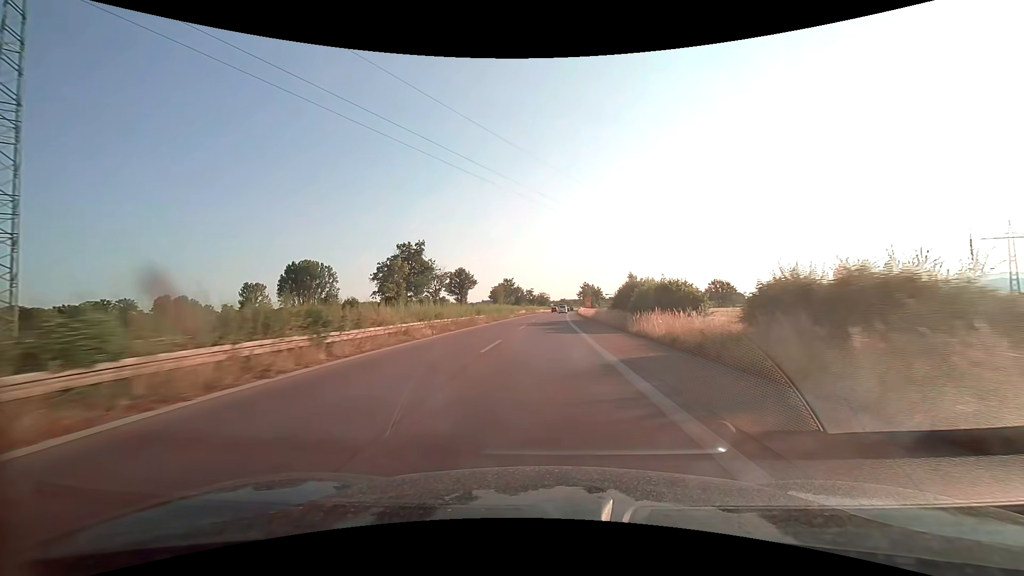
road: trunk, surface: asphalt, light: Day
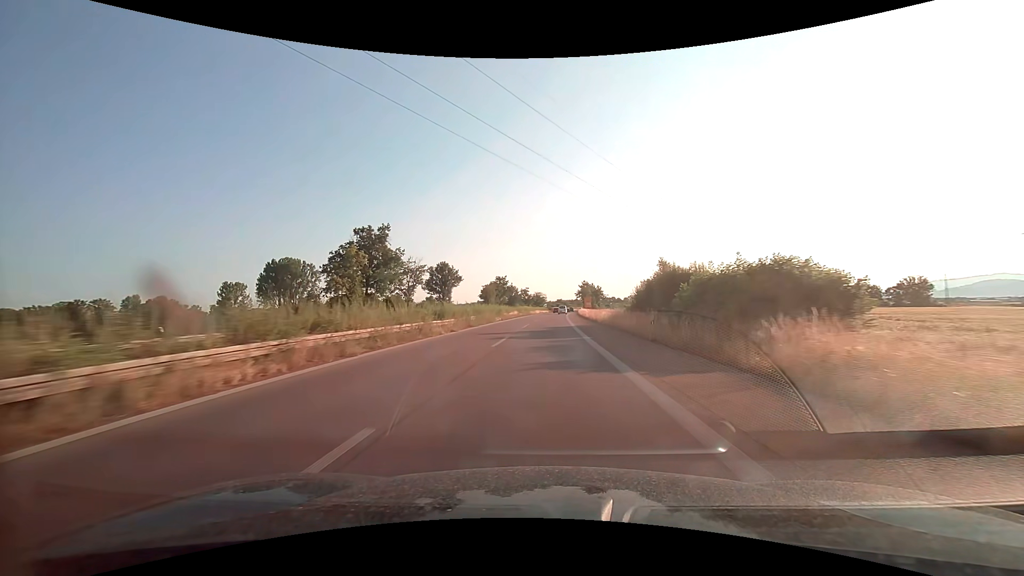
(0.0, +15.3) m; 0°
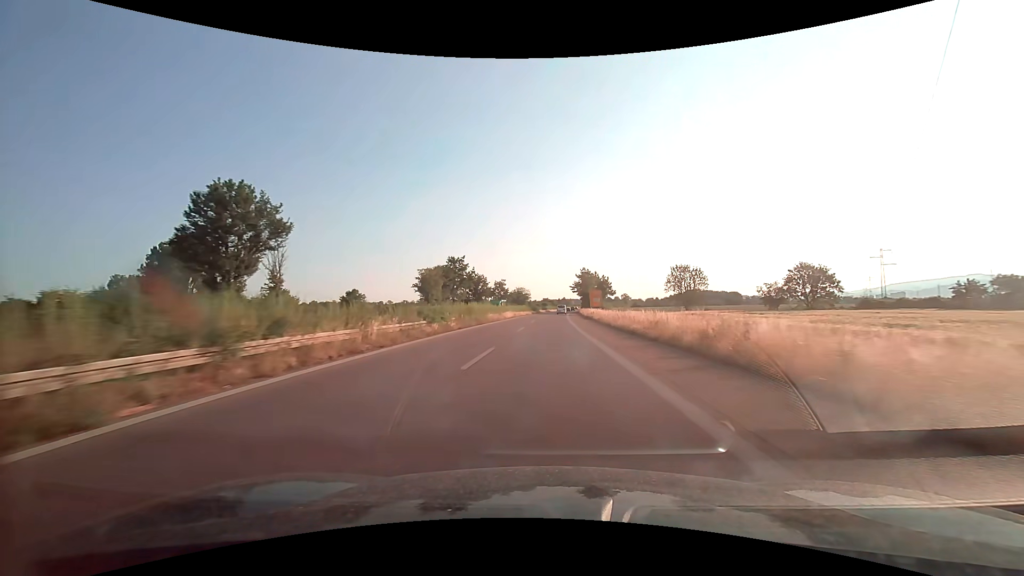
(+0.8, +61.2) m; +2°
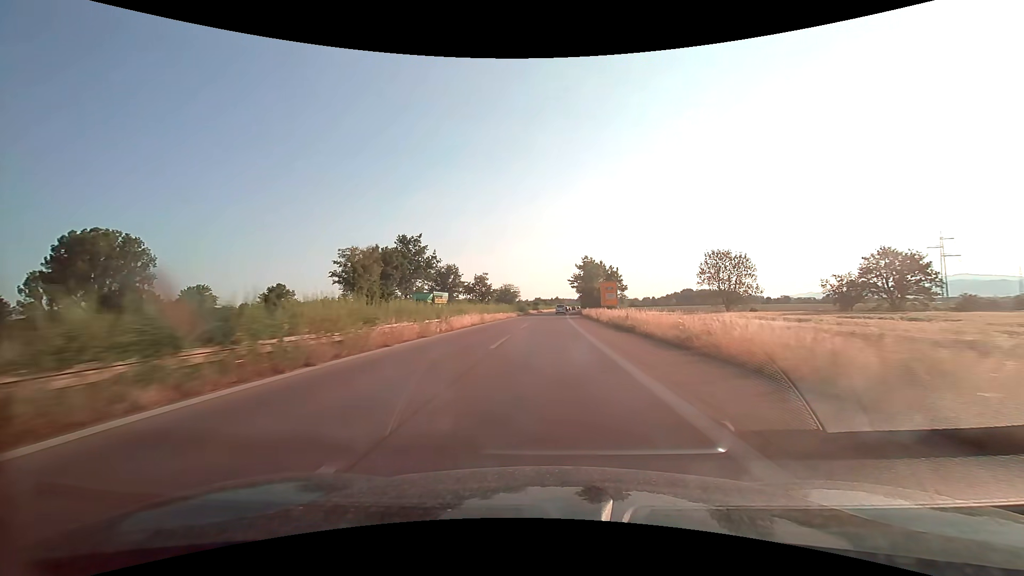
(+0.2, +30.6) m; +1°
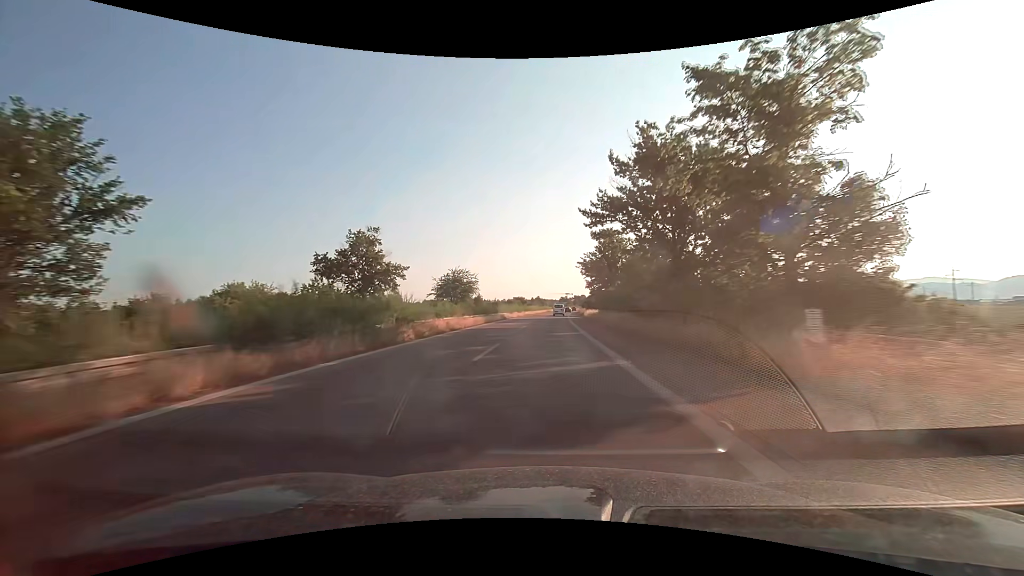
(+1.4, +76.5) m; +2°
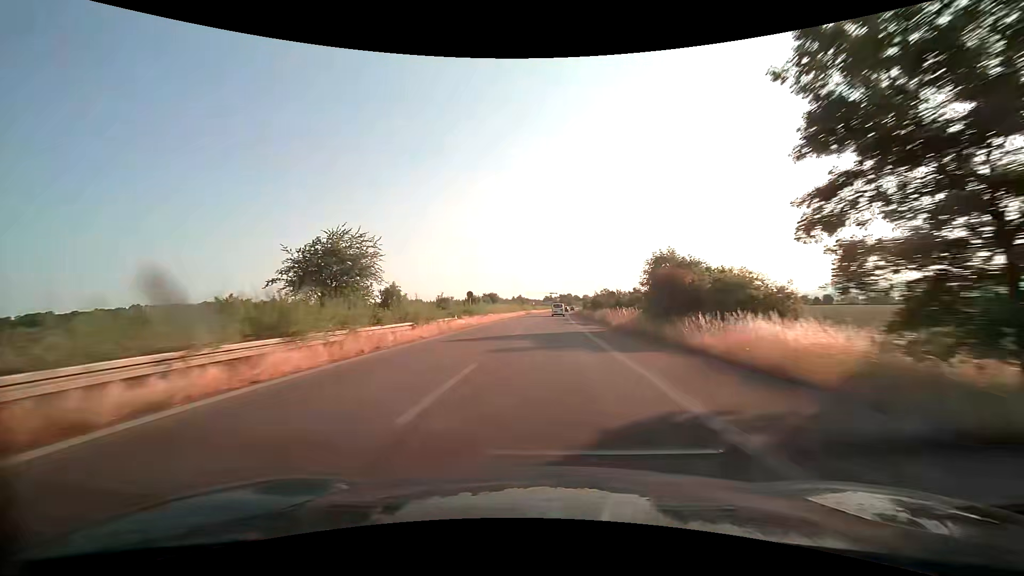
(+0.9, +60.9) m; +2°
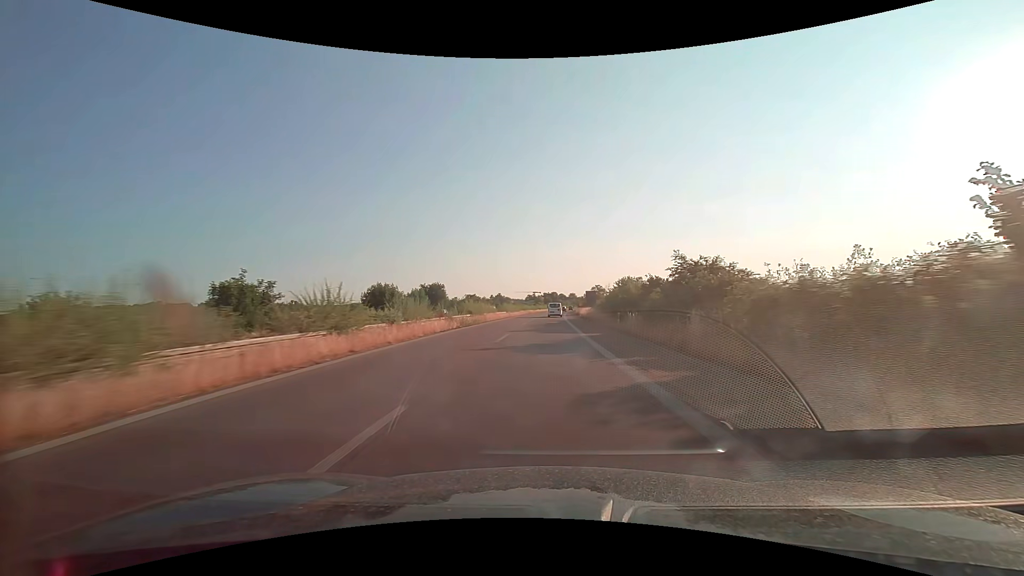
(+1.0, +59.4) m; +2°
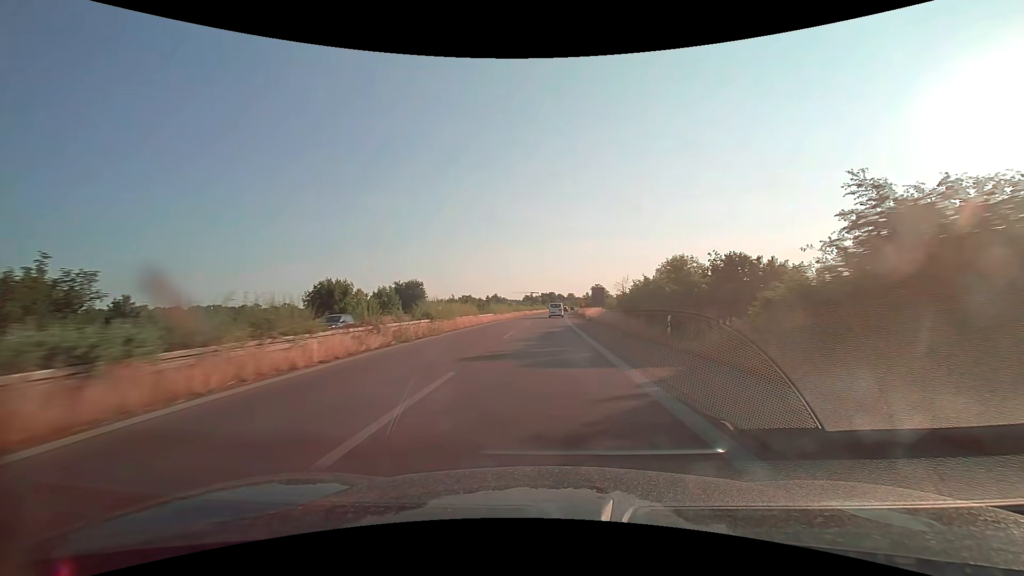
(+0.1, +14.6) m; 0°
(0, +10) (0, +20) (0, +30) (0, +40) (0, +50) (+1, +60) (+1, +70) (+1, +80) (+2, +90) (+2, +100) m
